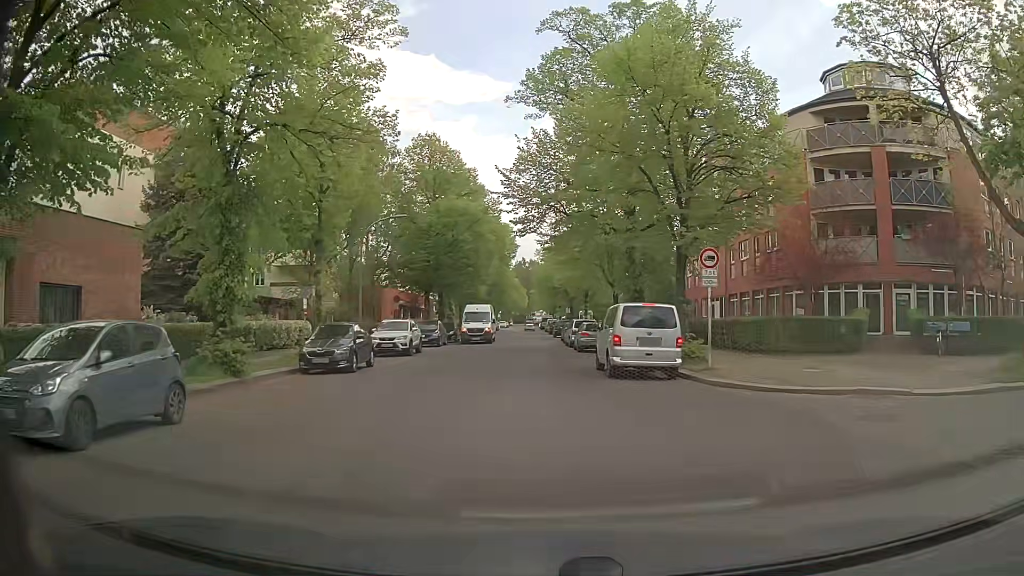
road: residential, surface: asphalt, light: Day
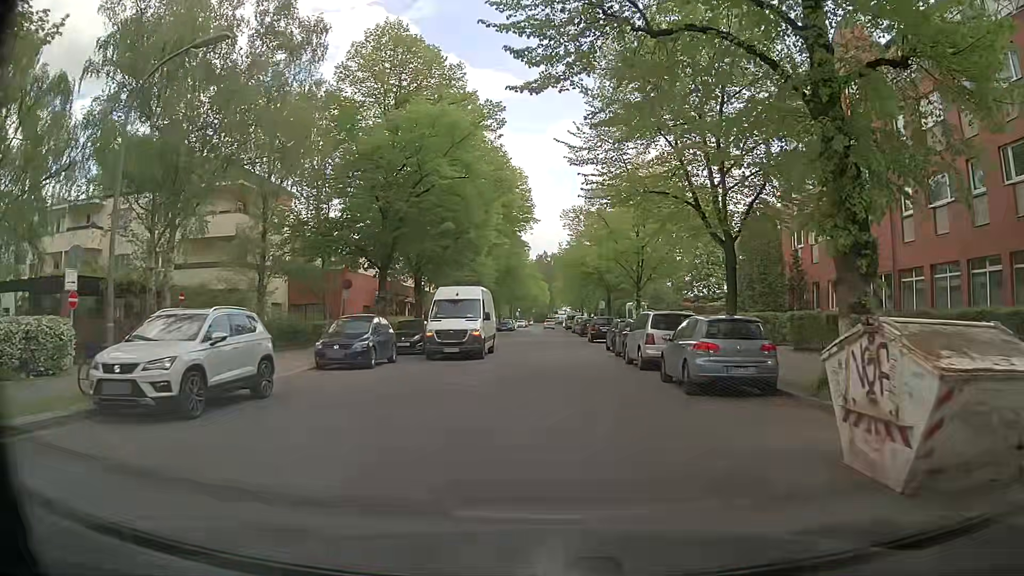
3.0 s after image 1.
(-0.2, +20.7) m; -1°
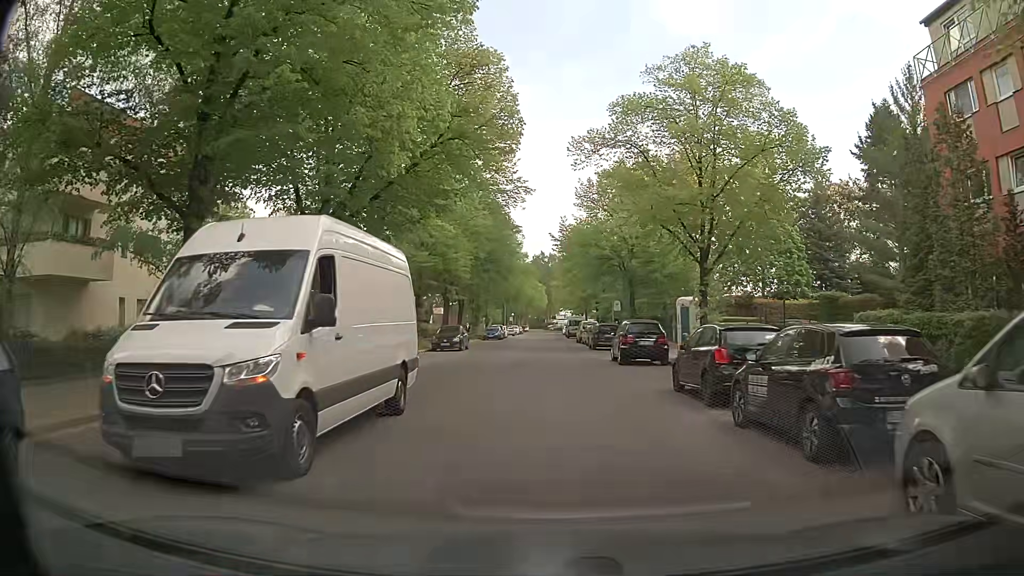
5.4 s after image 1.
(+0.1, +17.4) m; +2°
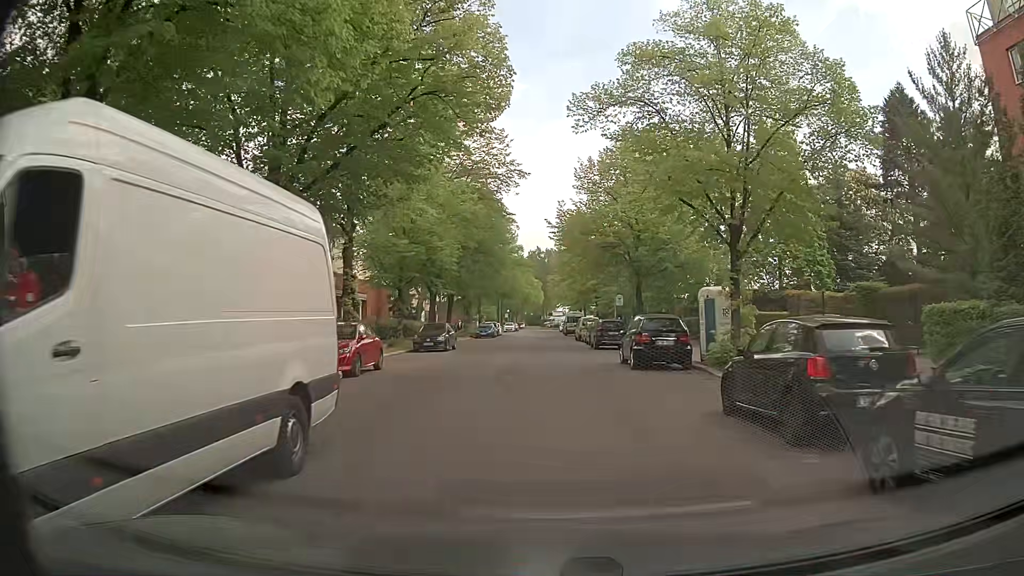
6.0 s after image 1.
(-0.1, +4.4) m; -2°
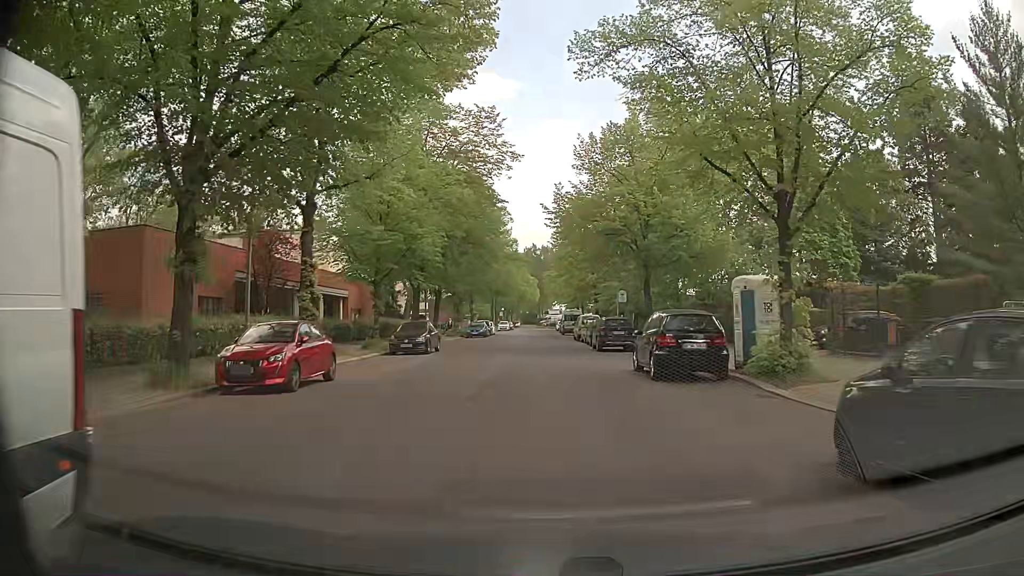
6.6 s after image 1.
(+0.1, +4.4) m; 0°
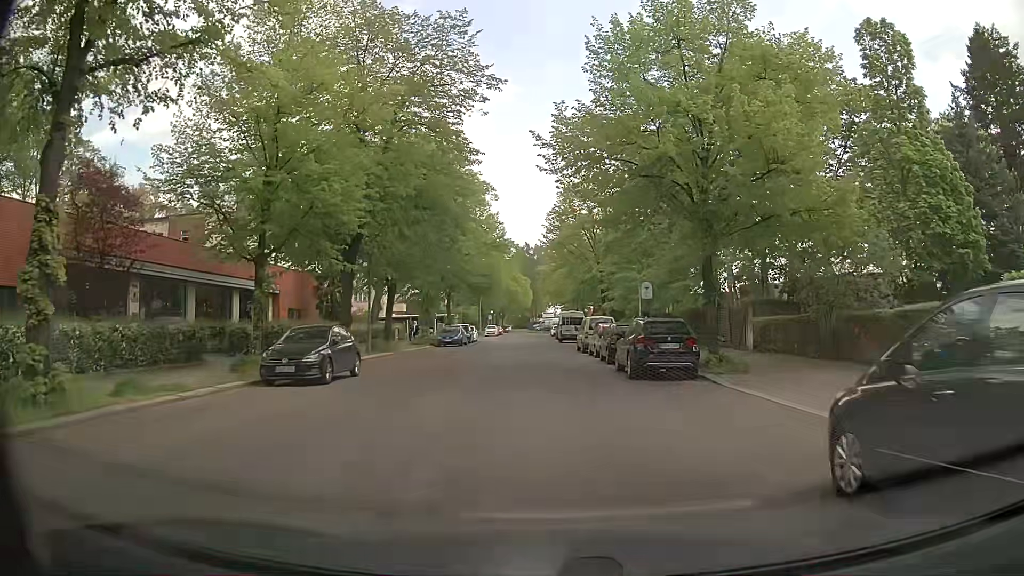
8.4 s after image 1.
(+0.3, +13.3) m; +1°
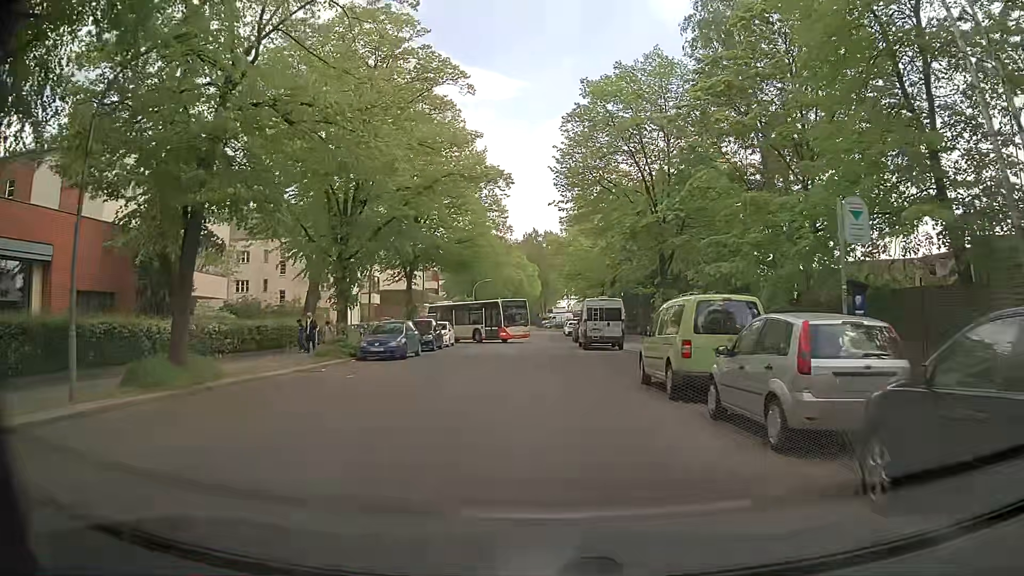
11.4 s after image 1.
(+0.1, +21.8) m; -1°
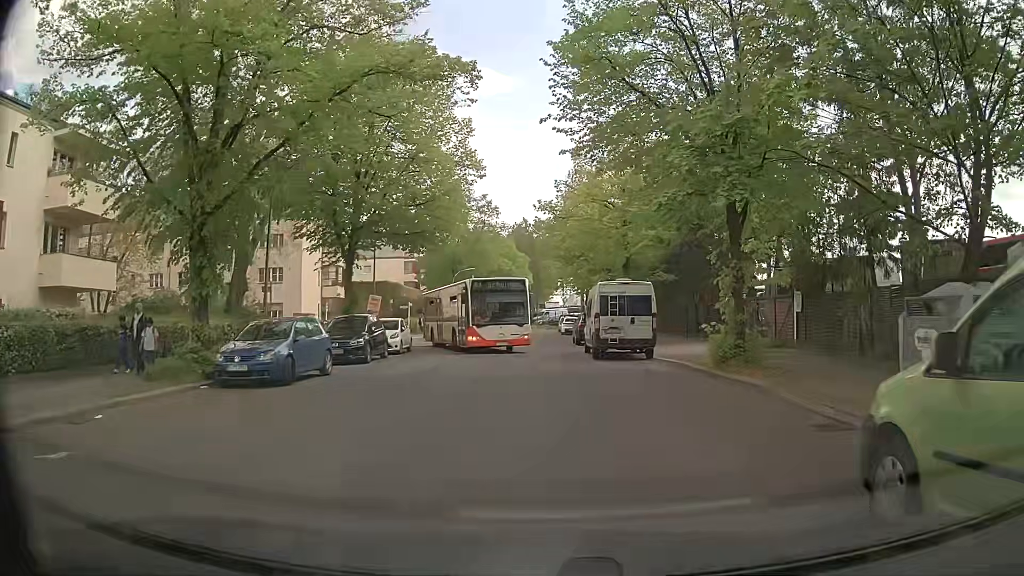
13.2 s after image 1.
(+0.1, +11.1) m; +1°
